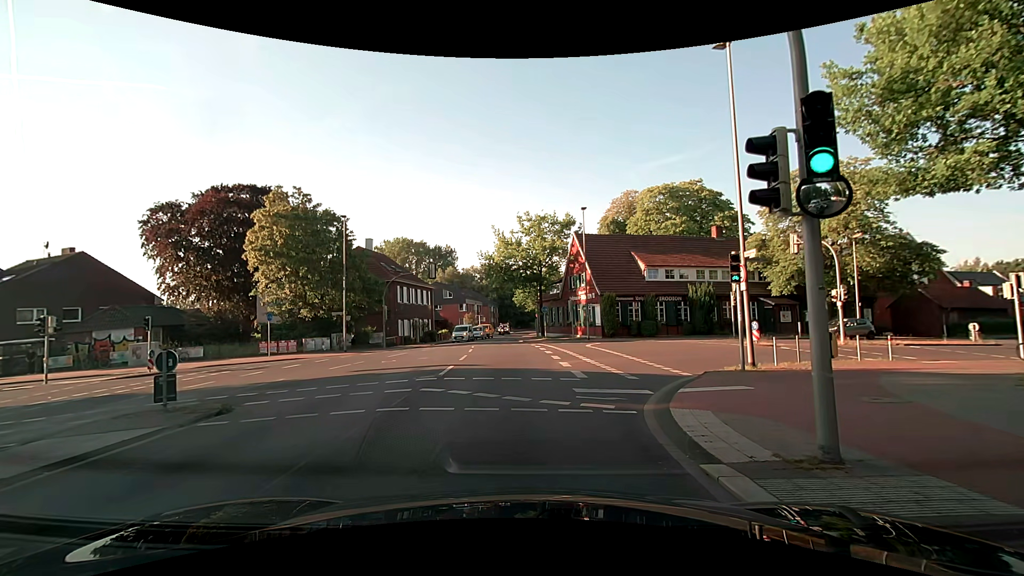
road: secondary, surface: asphalt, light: Day
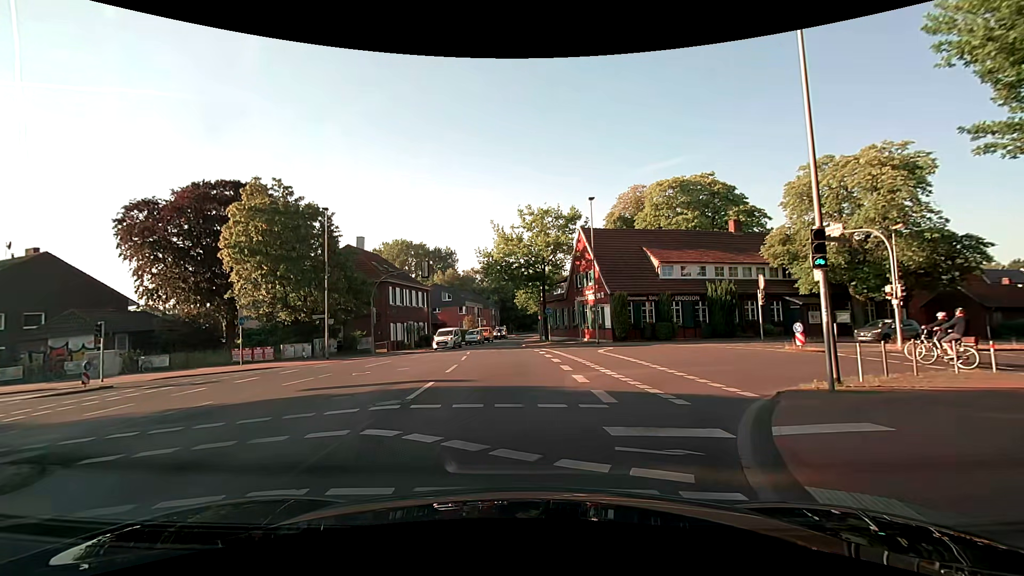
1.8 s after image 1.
(0.0, +4.1) m; +1°
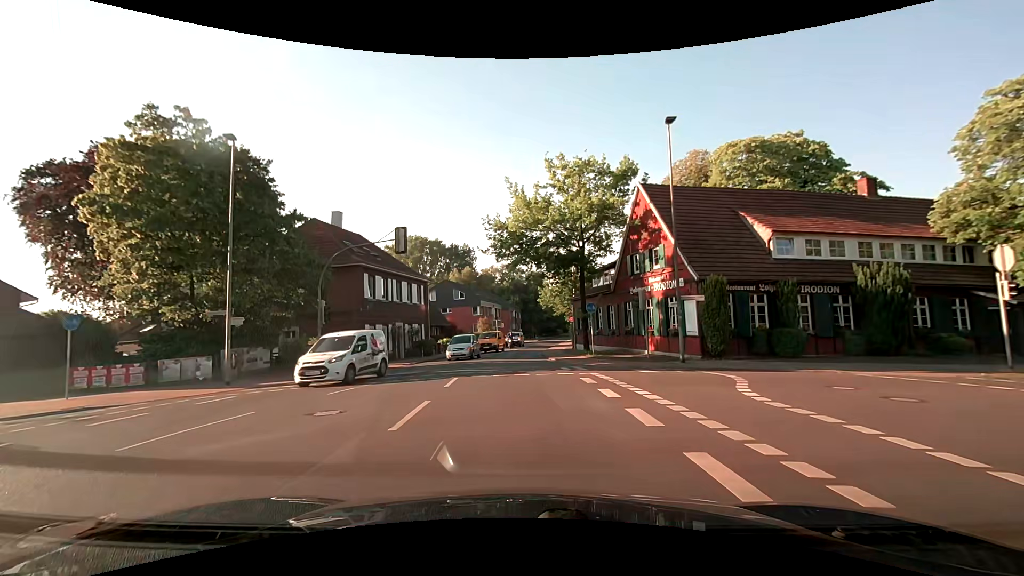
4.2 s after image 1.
(-0.7, +14.6) m; -4°
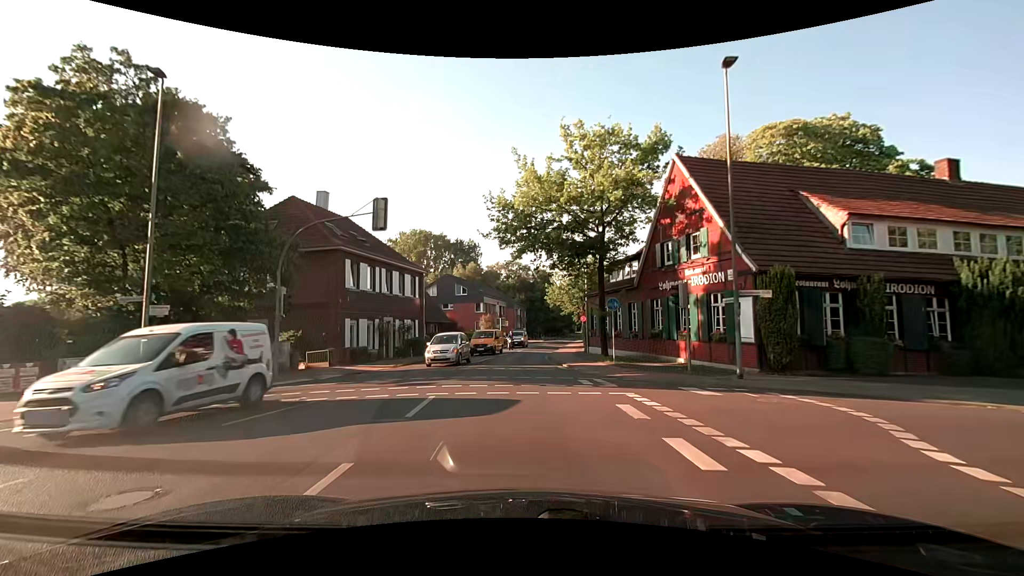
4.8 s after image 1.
(0.0, +5.0) m; -1°
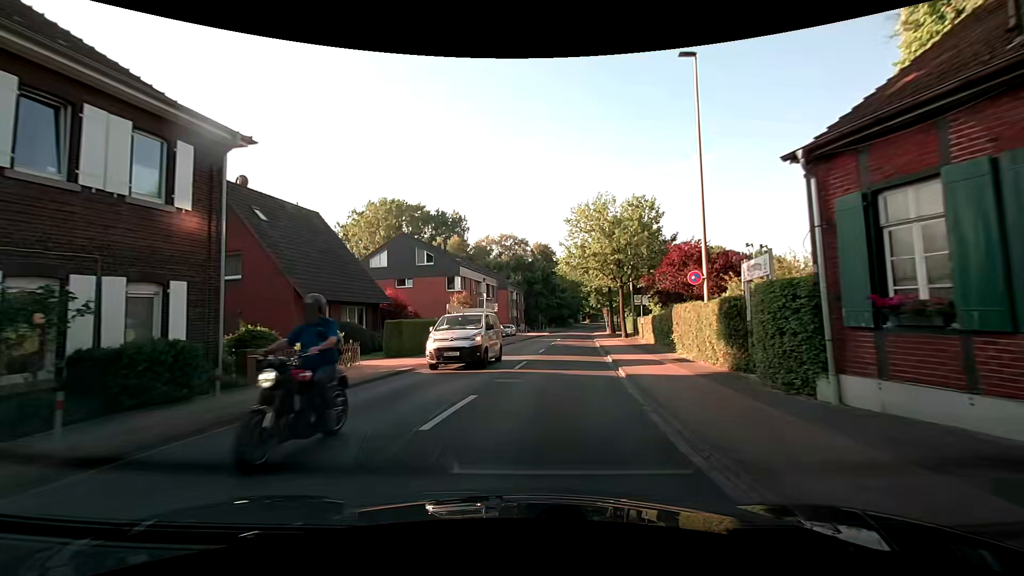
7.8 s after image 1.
(-0.1, +28.5) m; +2°
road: tertiary
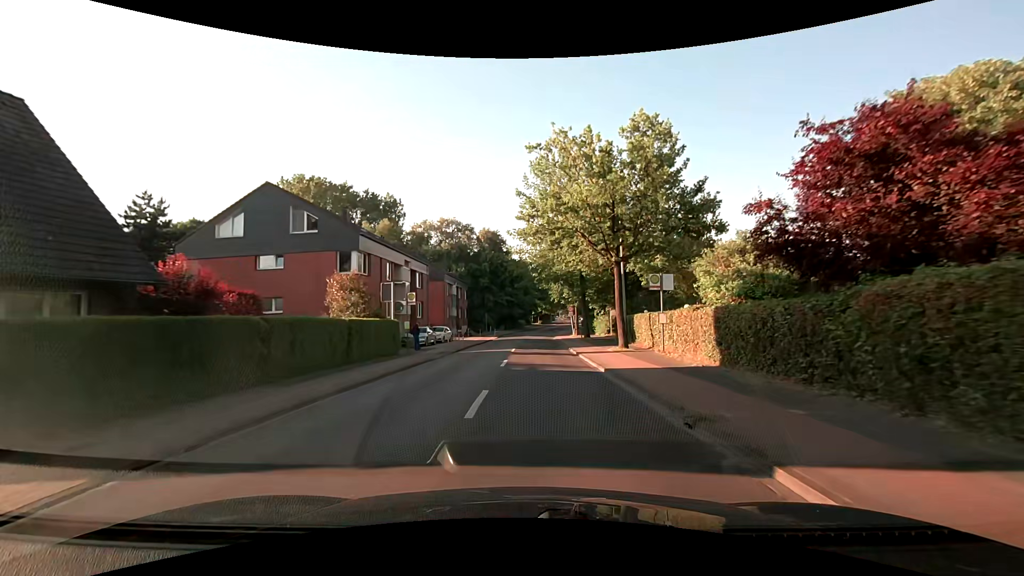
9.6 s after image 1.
(+0.4, +17.6) m; +5°
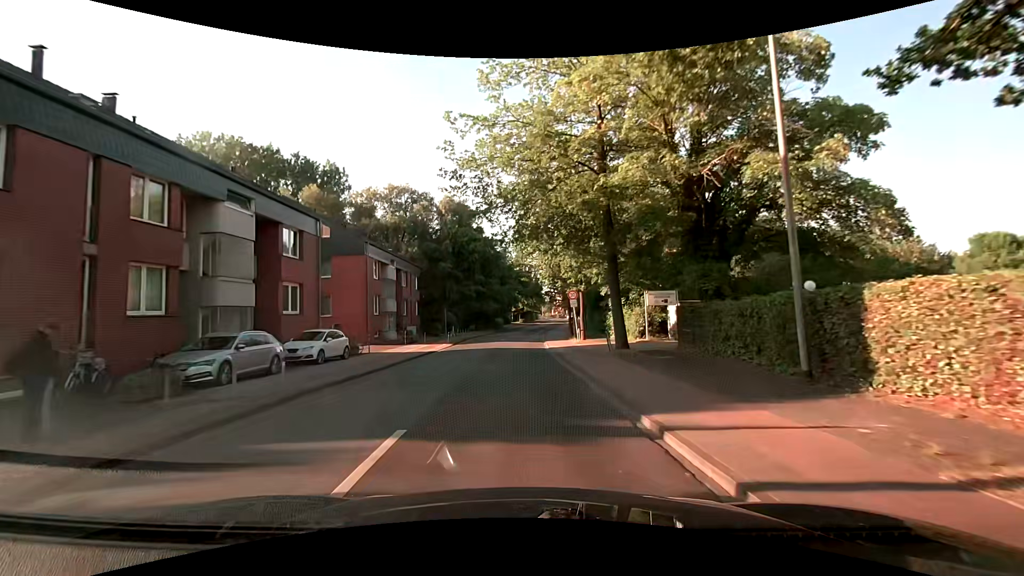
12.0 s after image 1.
(+0.9, +22.6) m; +3°
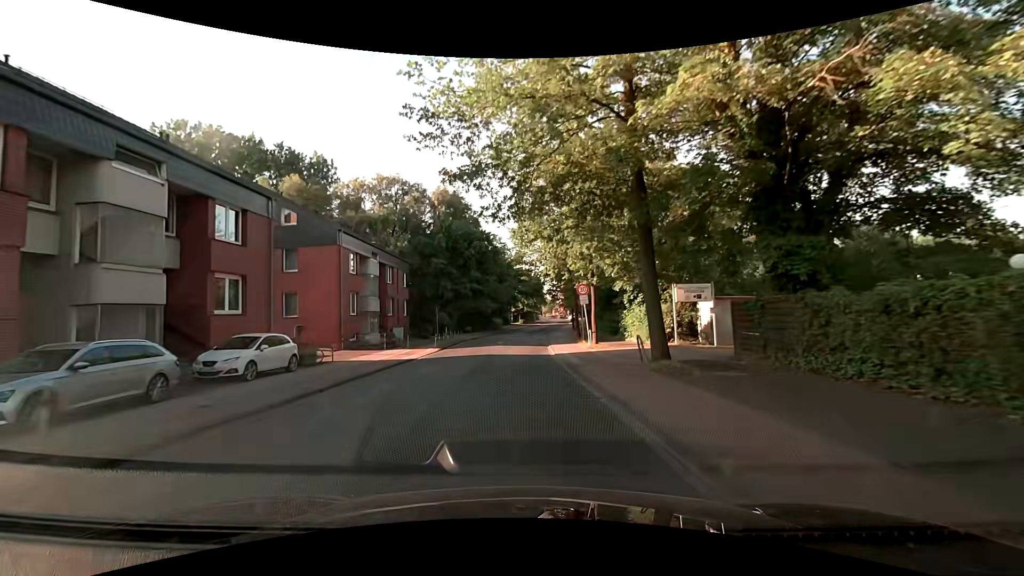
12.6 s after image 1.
(0.0, +5.4) m; -1°
(0, +10) (0, +20) (0, +30) (0, +40) (+1, +50) (+2, +60) (+3, +70) (+4, +80) (+5, +90) (+7, +100) m
